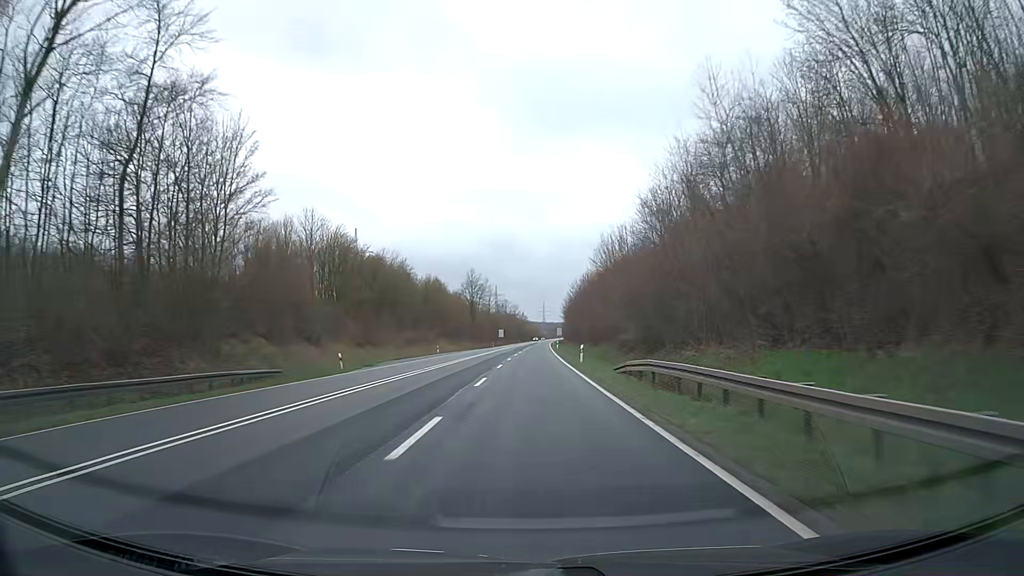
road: trunk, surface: asphalt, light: Day
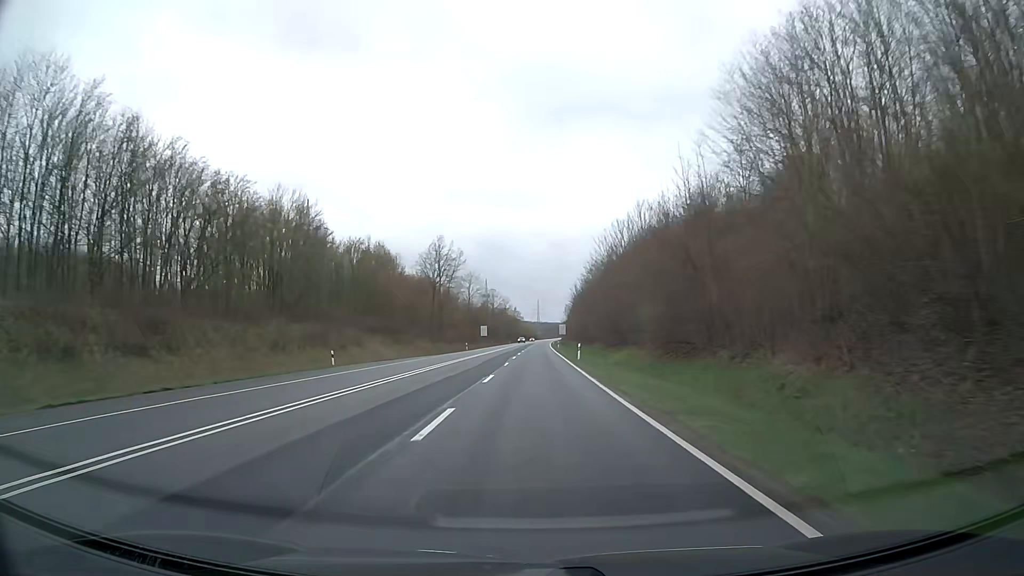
(+0.5, +47.4) m; +1°
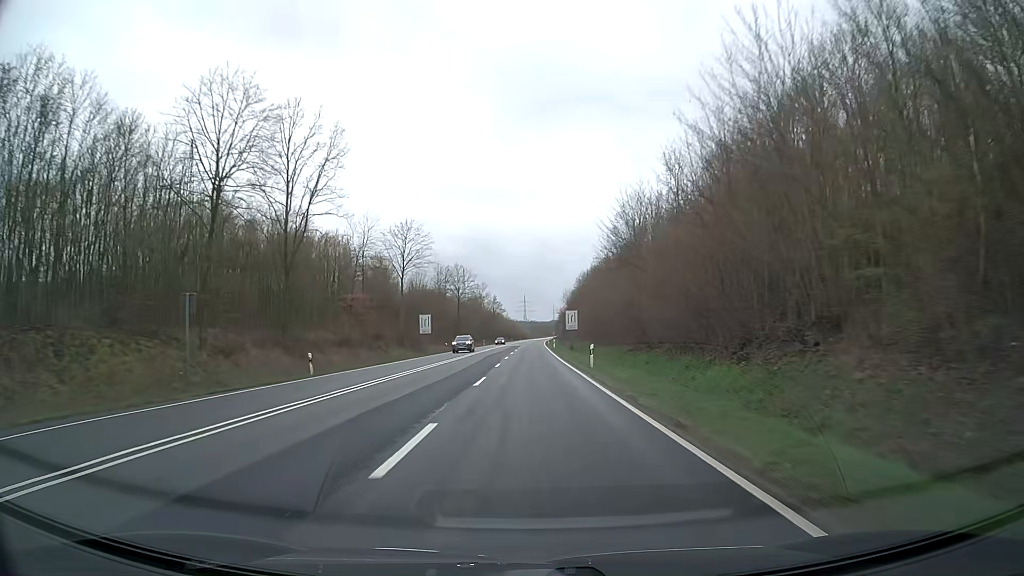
(+0.8, +63.2) m; +1°
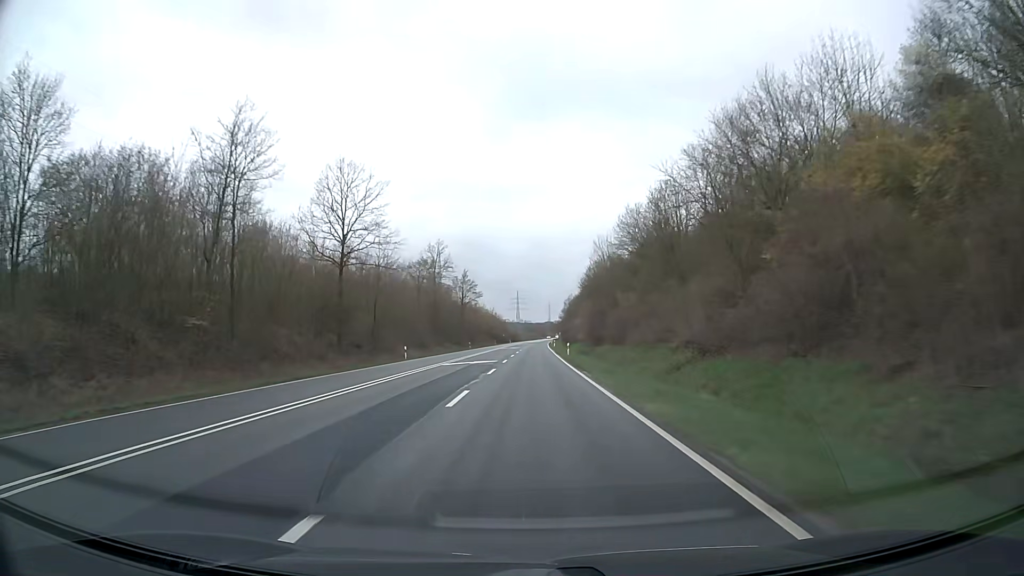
(+0.1, +79.0) m; 0°
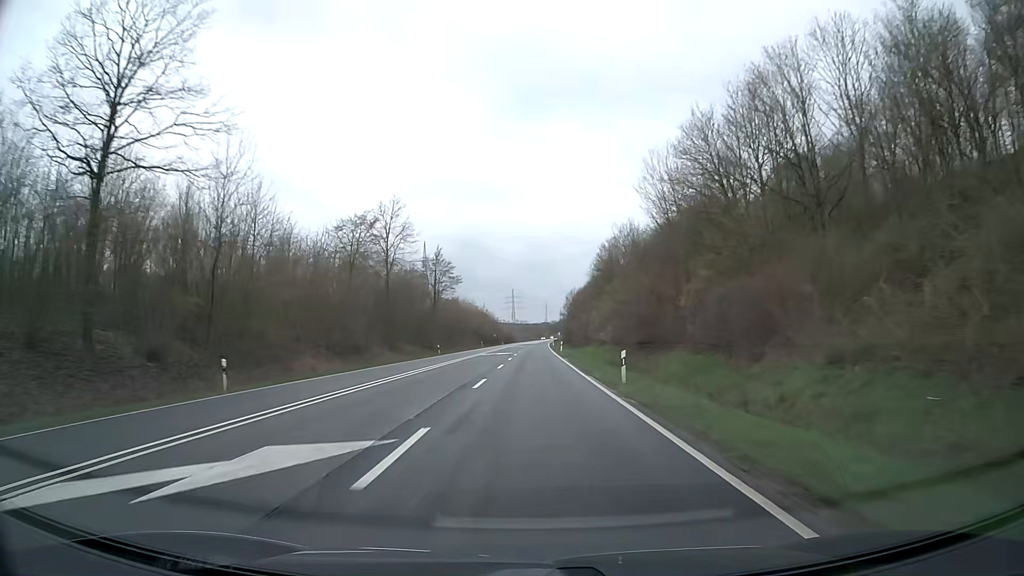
(+0.1, +31.6) m; 0°
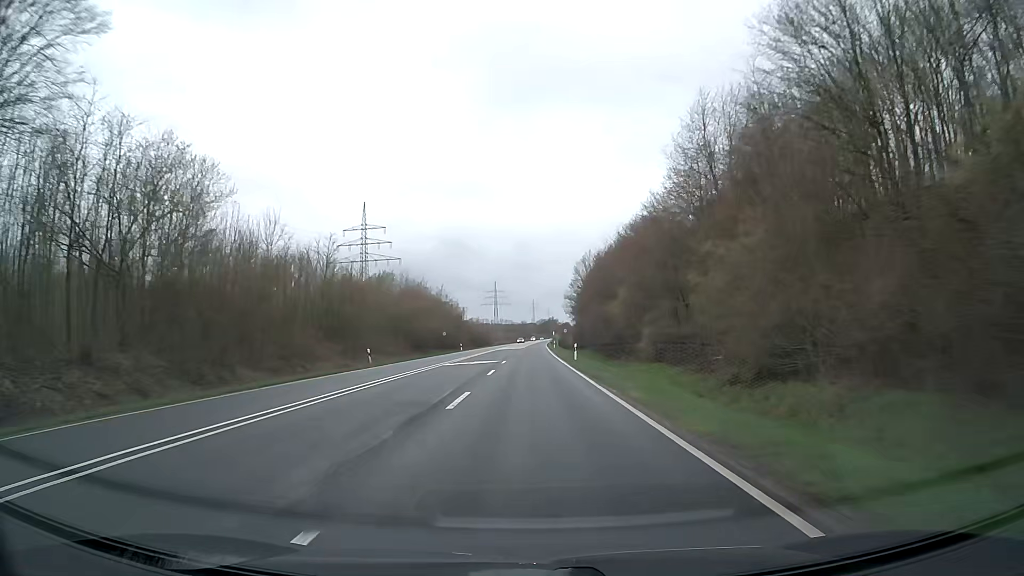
(+0.9, +78.9) m; +1°
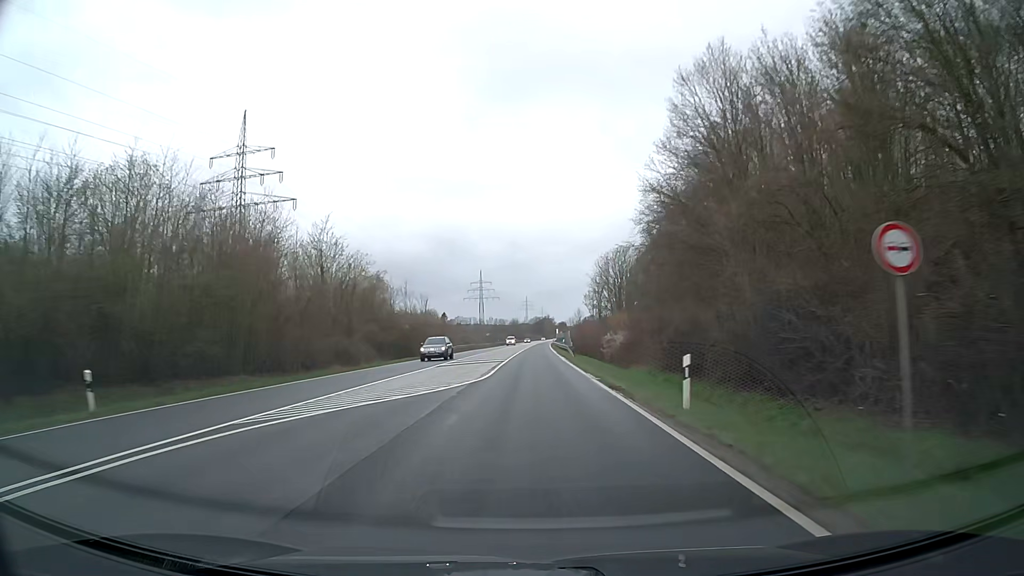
(+0.4, +79.0) m; +1°
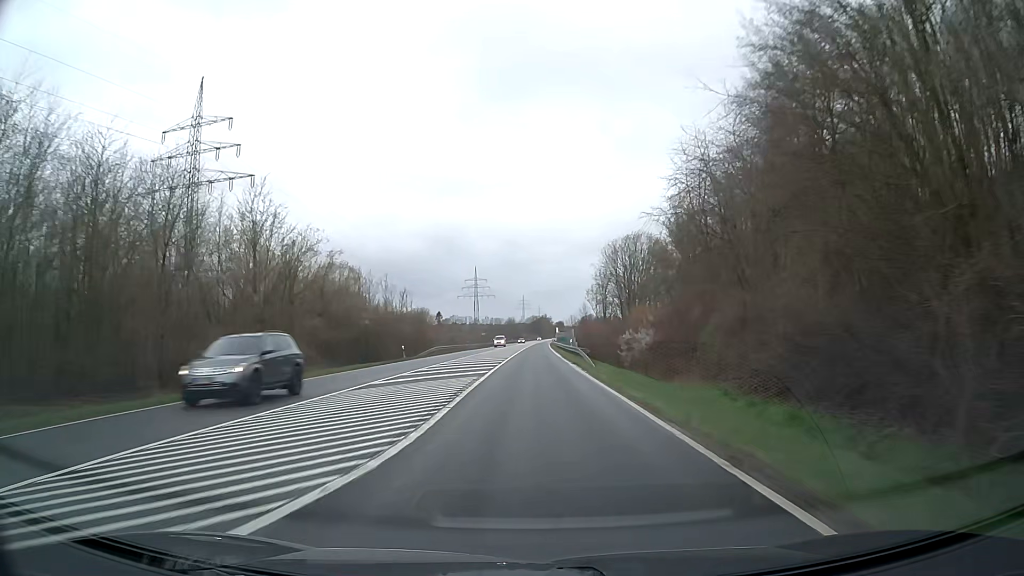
(0.0, +15.8) m; 0°
(0, +10) (0, +20) (0, +30) (0, +40) (0, +50) (+1, +60) (+1, +70) (+1, +80) (+1, +90) (+1, +100) m
